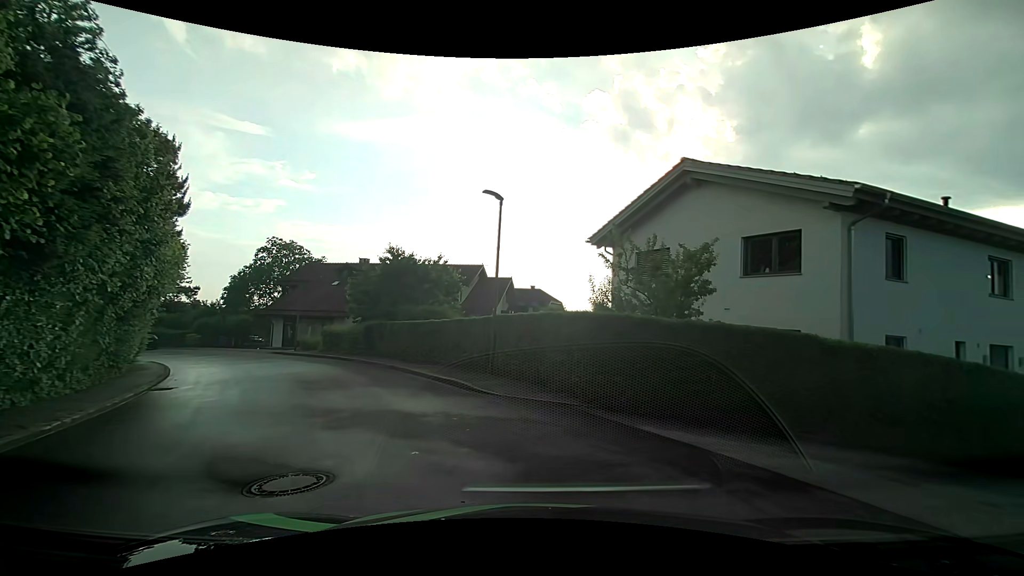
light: Day
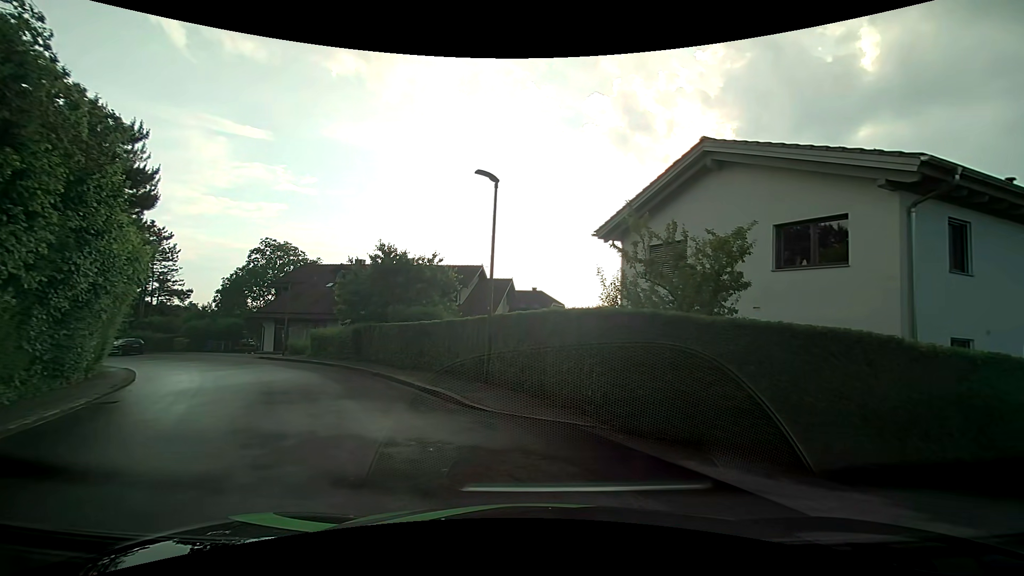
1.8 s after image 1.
(+0.1, +1.9) m; +2°
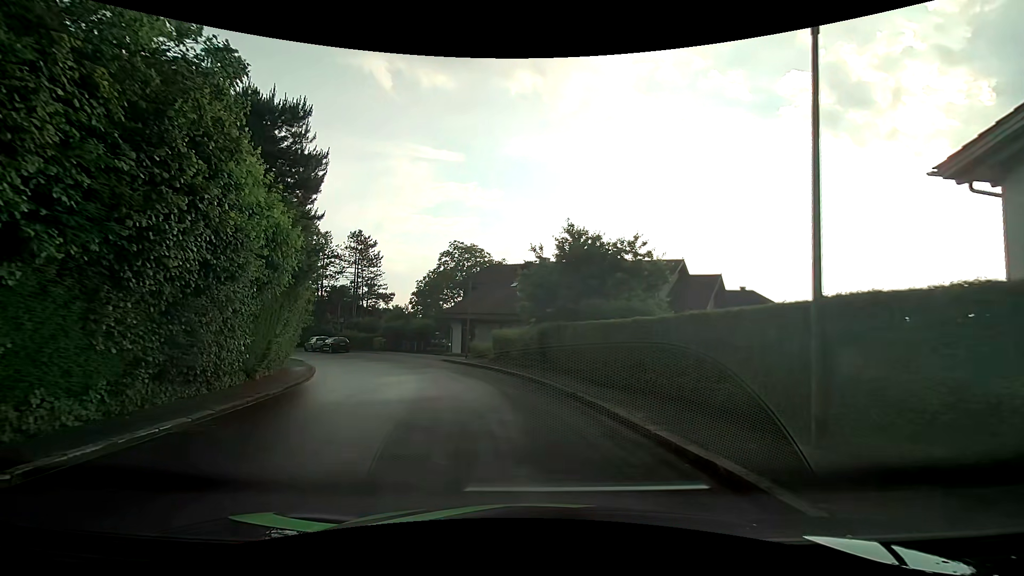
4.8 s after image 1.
(-1.3, +6.1) m; -21°
